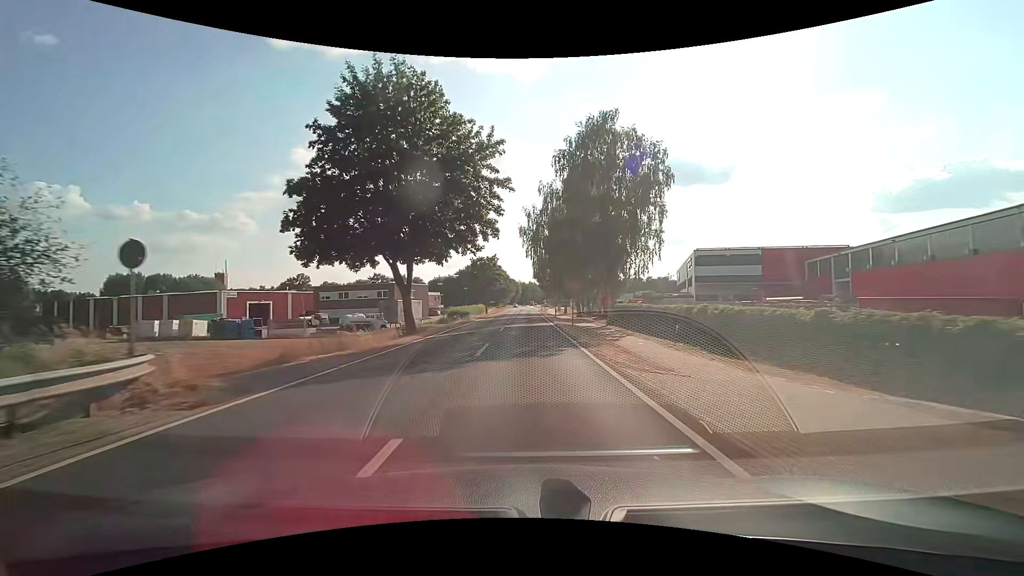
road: secondary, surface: paved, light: Day
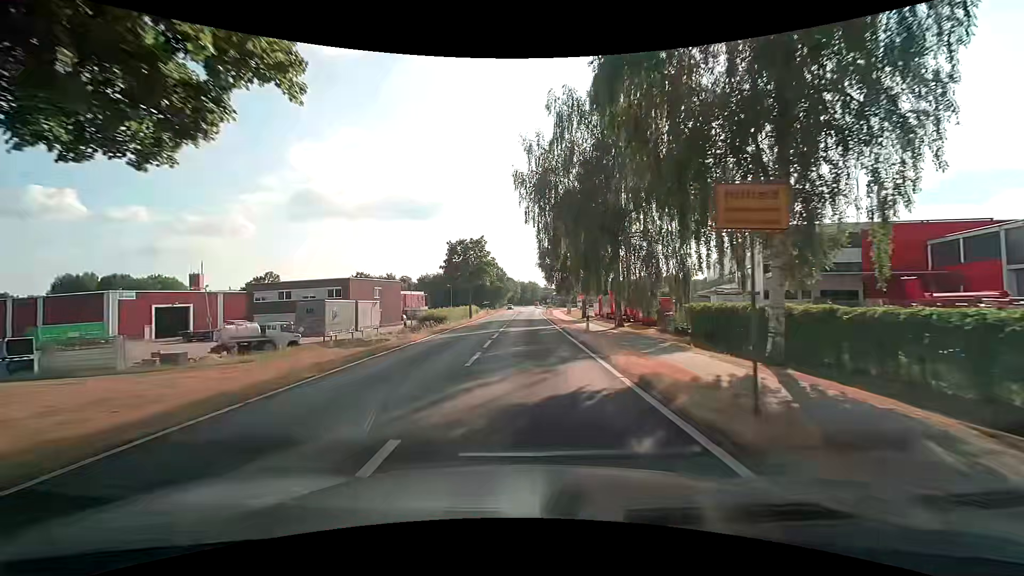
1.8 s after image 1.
(0.0, +23.7) m; 0°
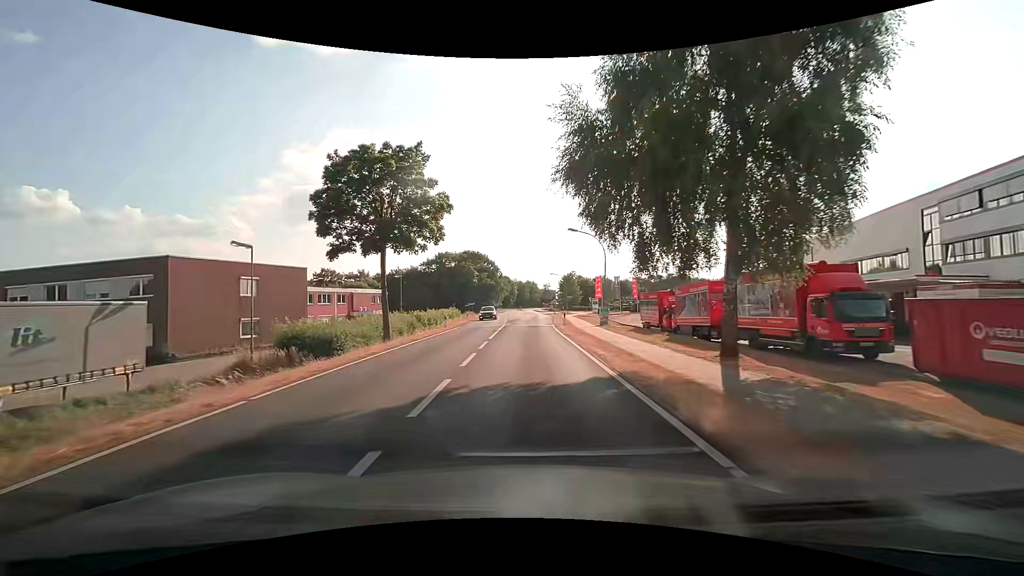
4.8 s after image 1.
(-0.1, +36.3) m; 0°
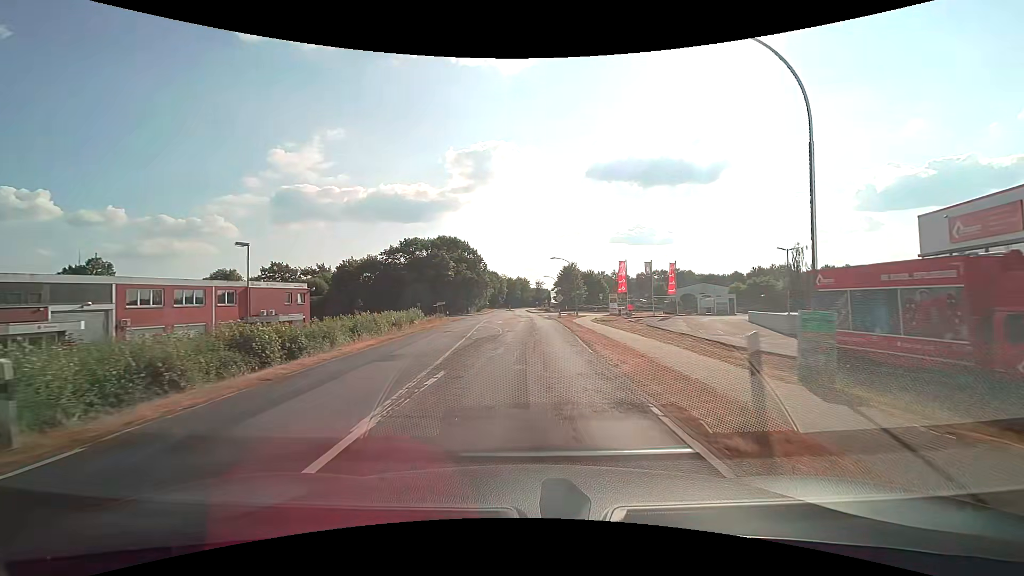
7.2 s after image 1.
(+0.2, +30.1) m; +1°
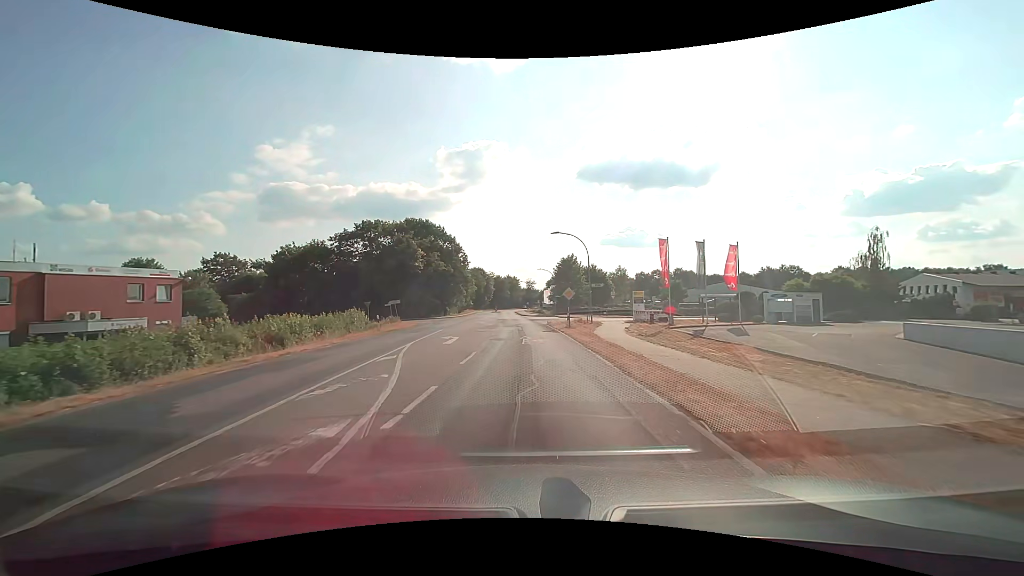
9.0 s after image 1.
(+0.3, +22.8) m; +1°
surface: asphalt
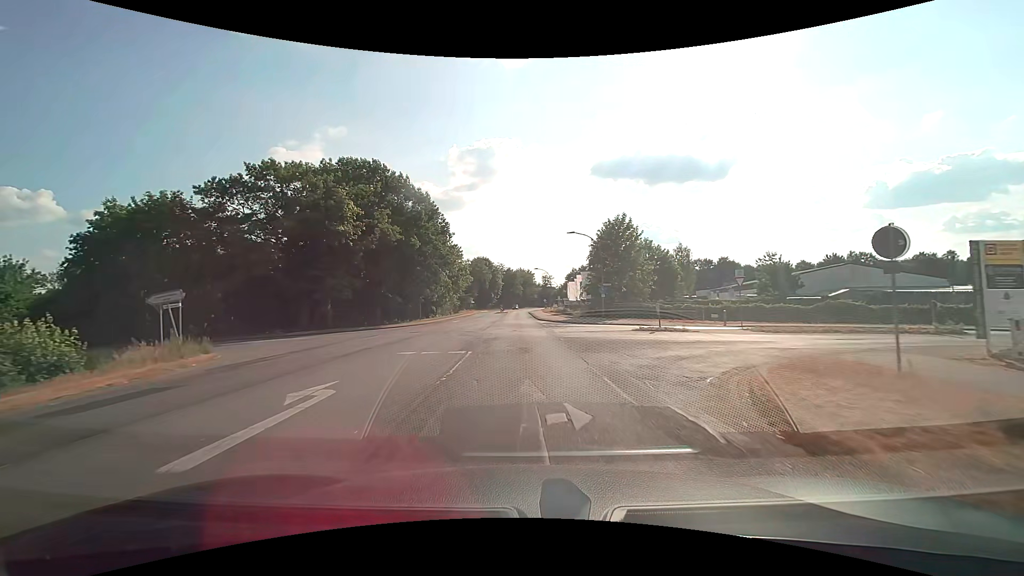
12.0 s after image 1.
(-0.4, +38.0) m; -2°
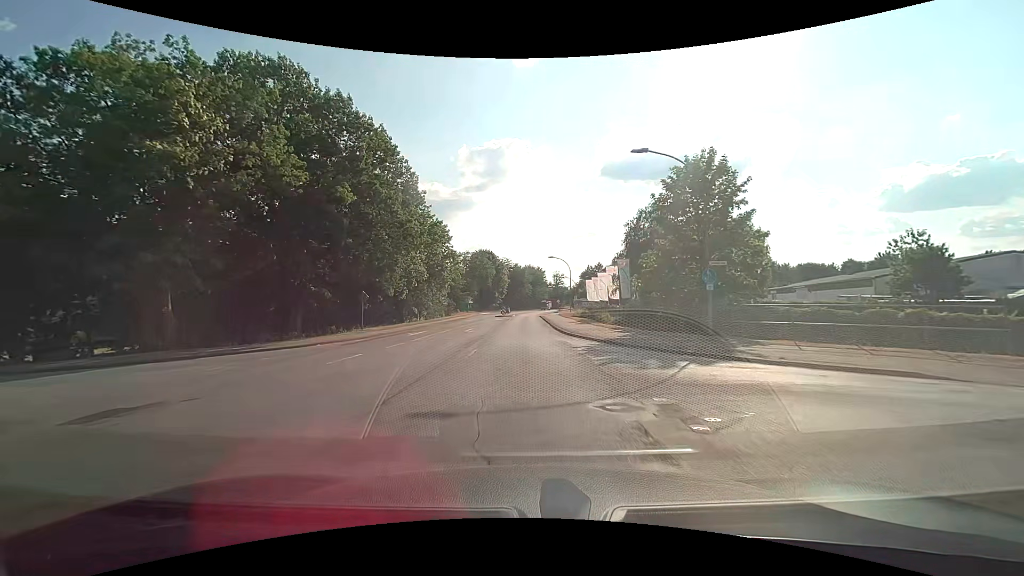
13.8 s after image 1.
(-0.2, +22.8) m; -1°
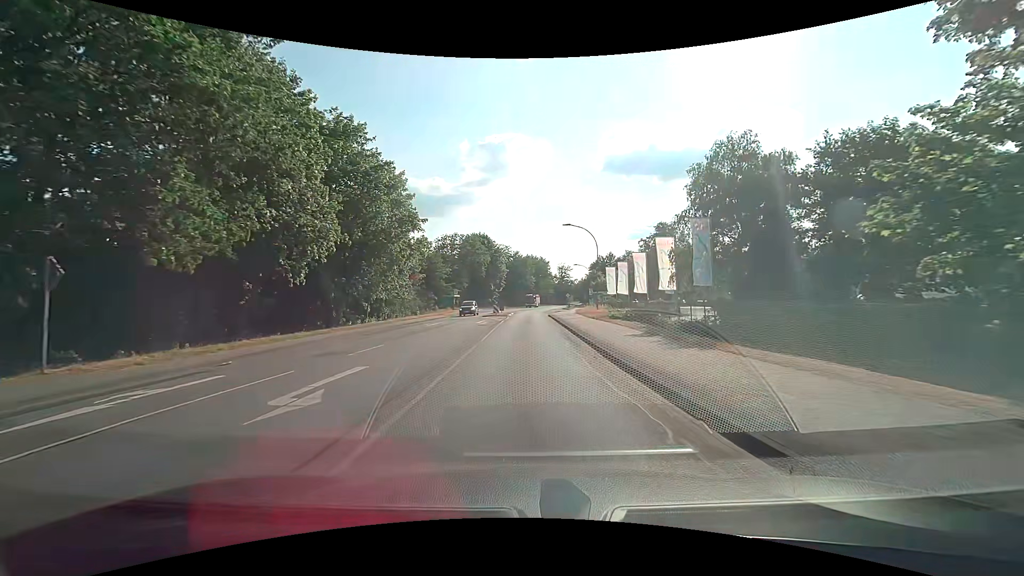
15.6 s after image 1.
(0.0, +22.8) m; 0°
(0, +10) (0, +20) (0, +30) (0, +40) (0, +50) (0, +60) (+1, +70) (+1, +80) (+2, +90) (+3, +100) m
